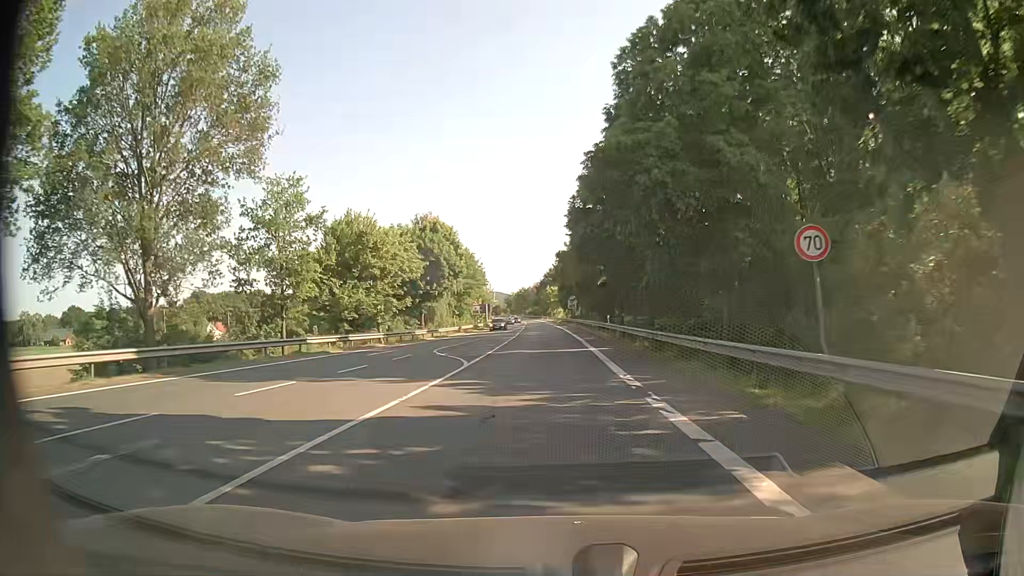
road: primary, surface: asphalt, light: Day
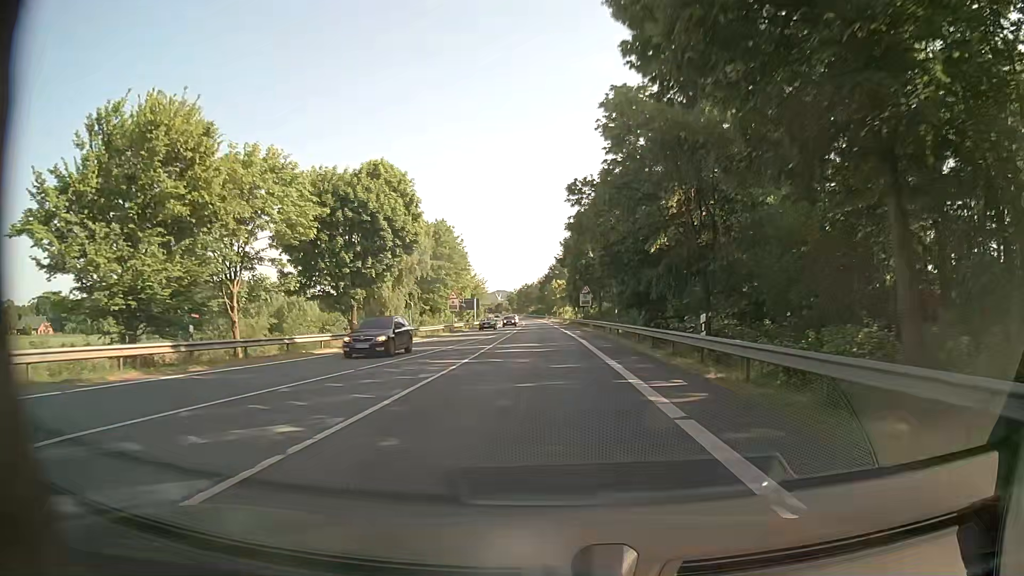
(-0.2, +27.8) m; 0°
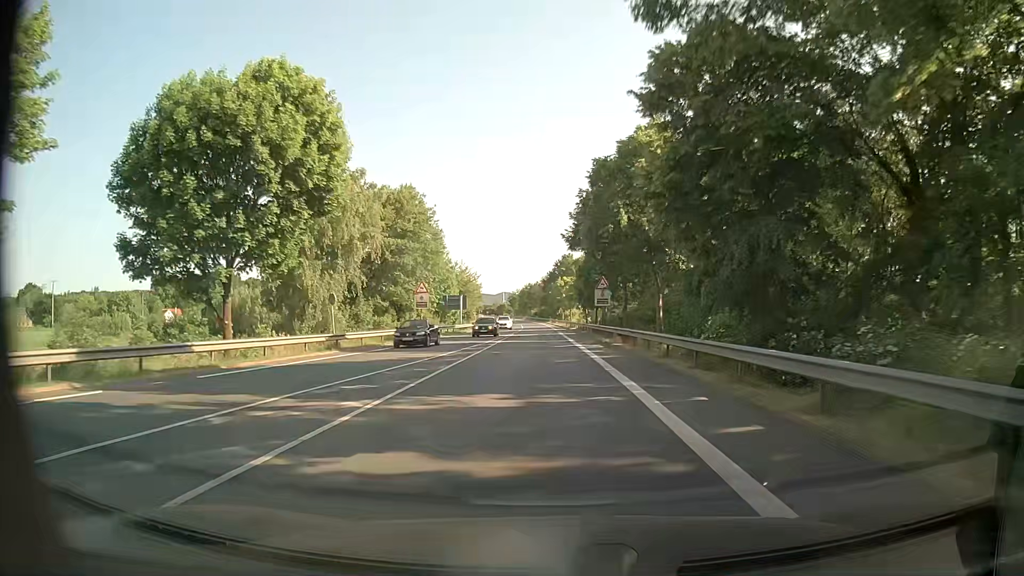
(-0.4, +20.2) m; -2°
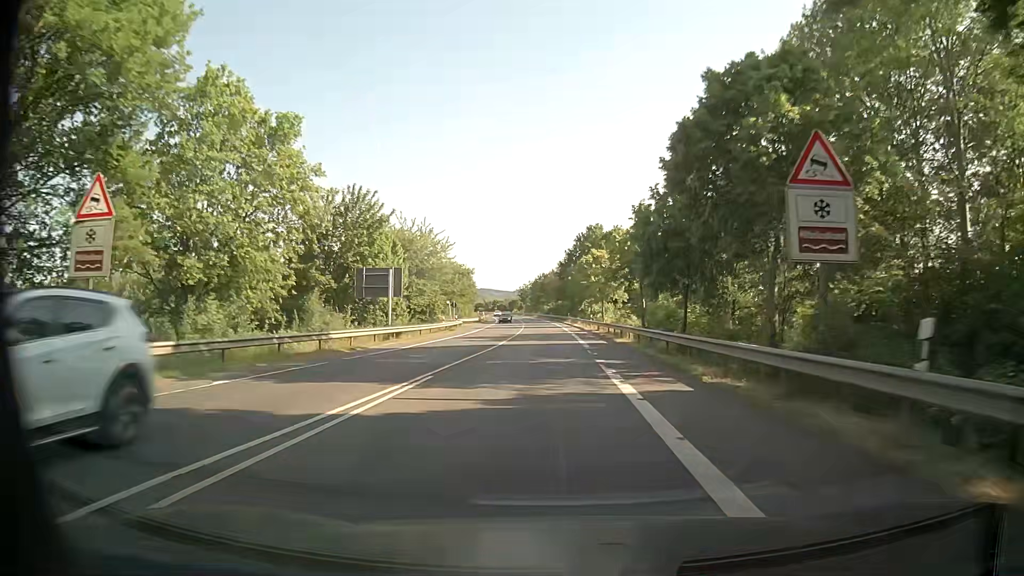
(+0.1, +42.8) m; -1°
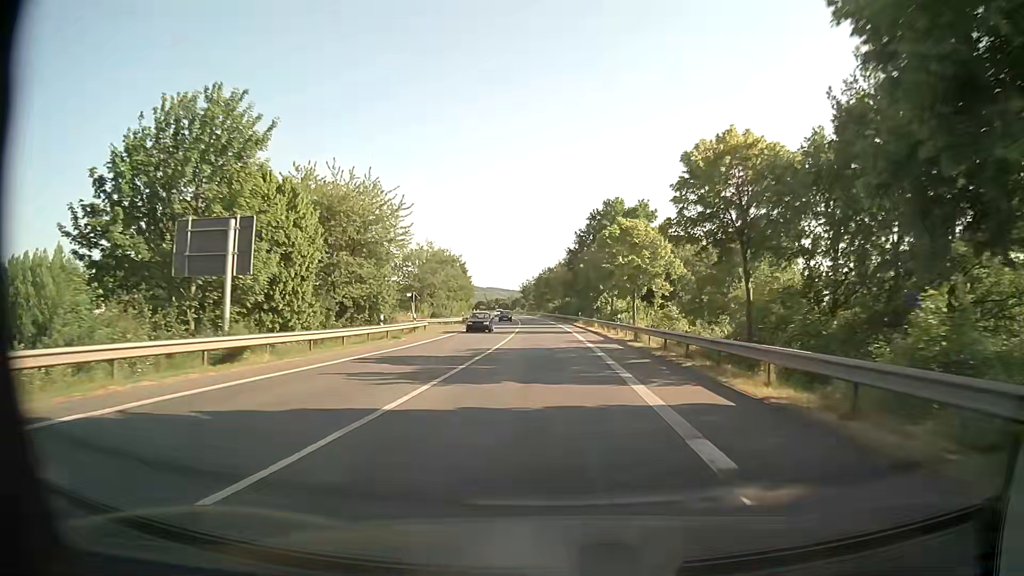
(0.0, +22.2) m; 0°
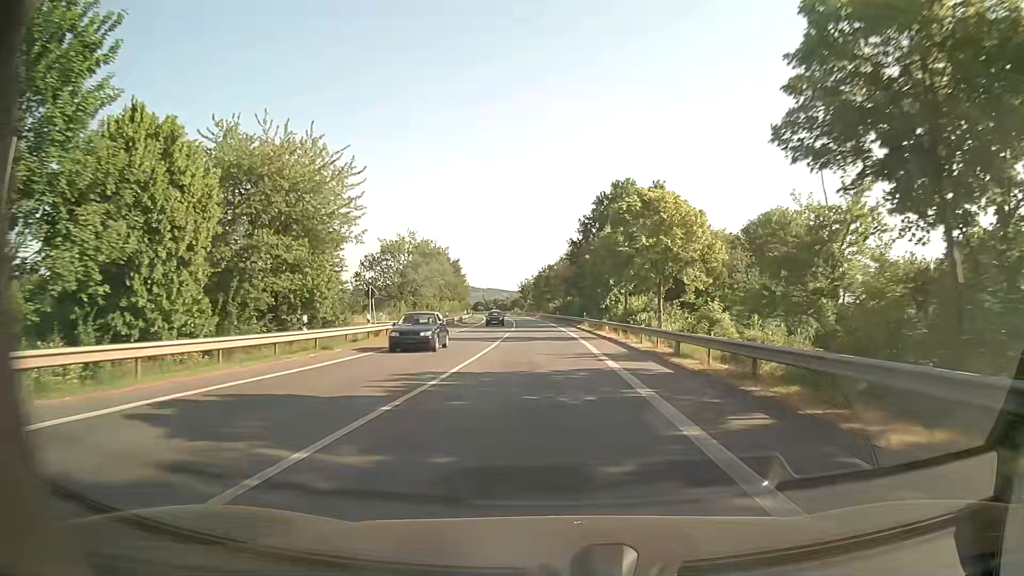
(0.0, +11.2) m; 0°
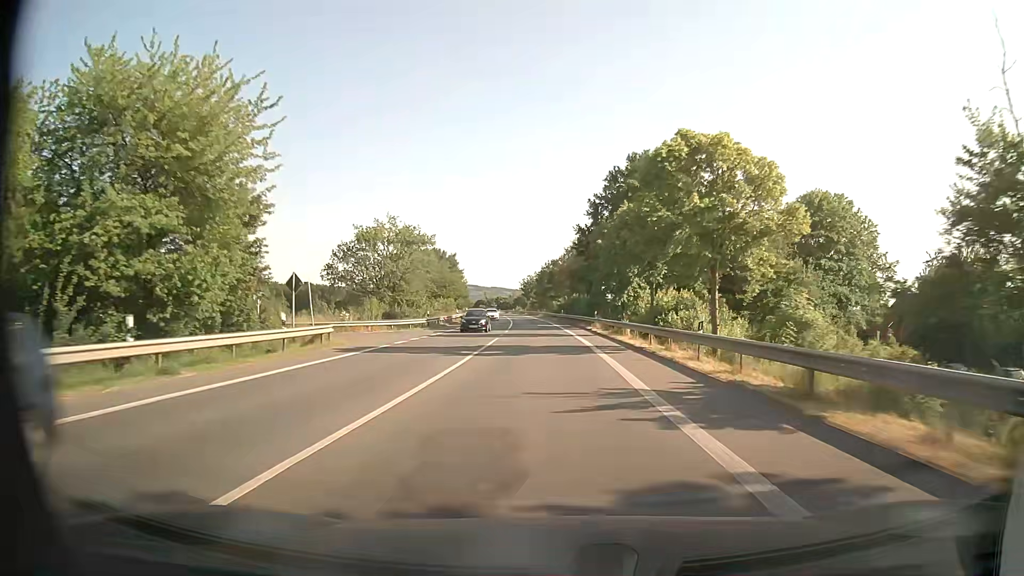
(0.0, +11.2) m; -1°
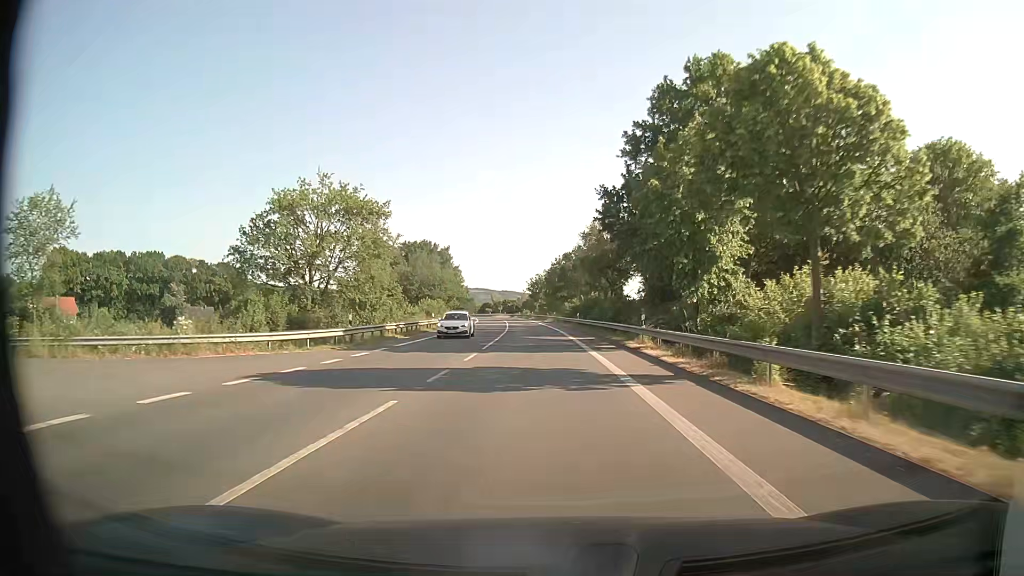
(-0.1, +22.2) m; -1°
(0, +10) (0, +20) (0, +30) (-1, +40) (-1, +50) (-2, +60) (-3, +70) (-3, +80) (-4, +90) (-5, +100) m
